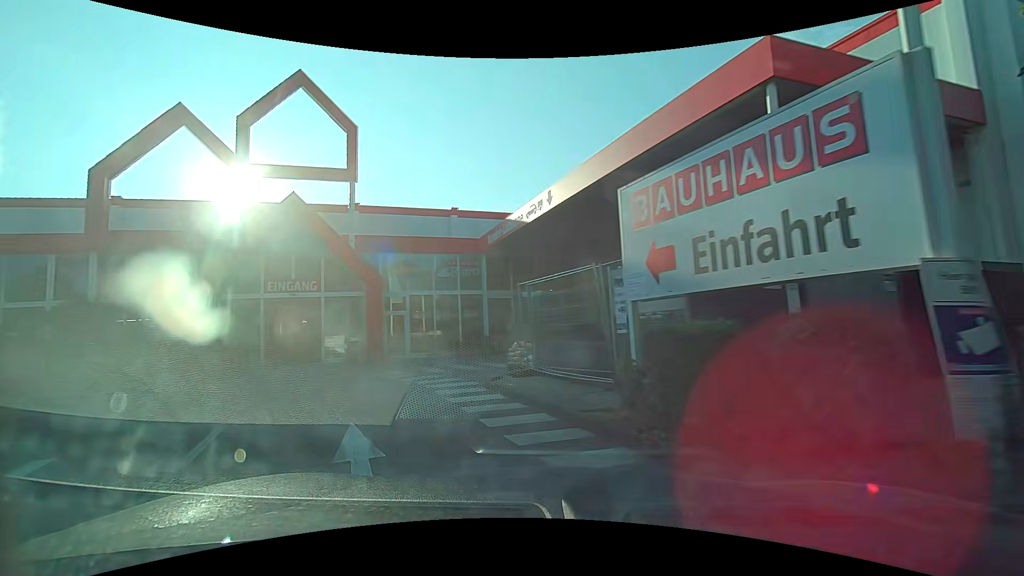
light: Day
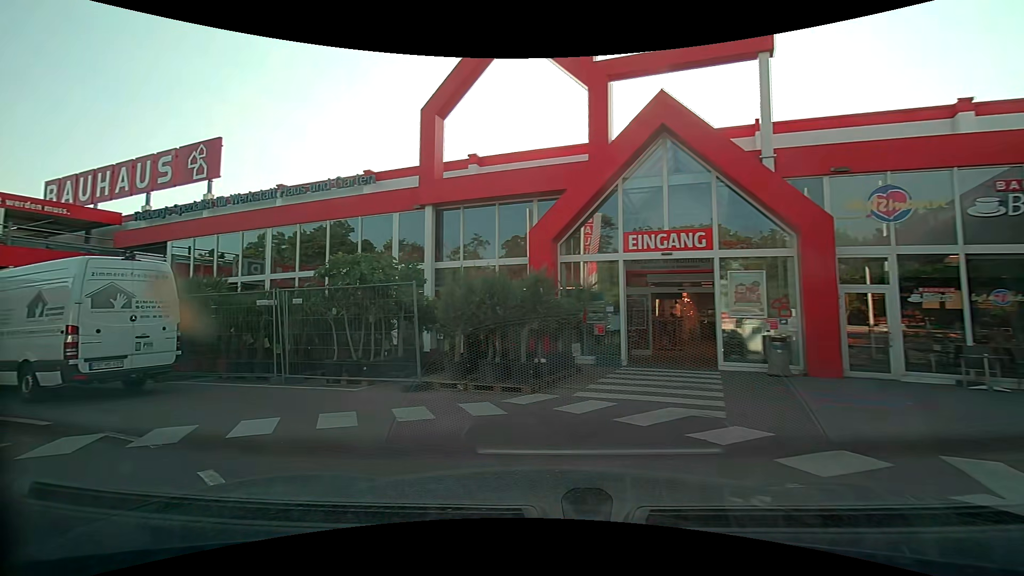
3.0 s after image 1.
(-3.7, +9.1) m; -47°
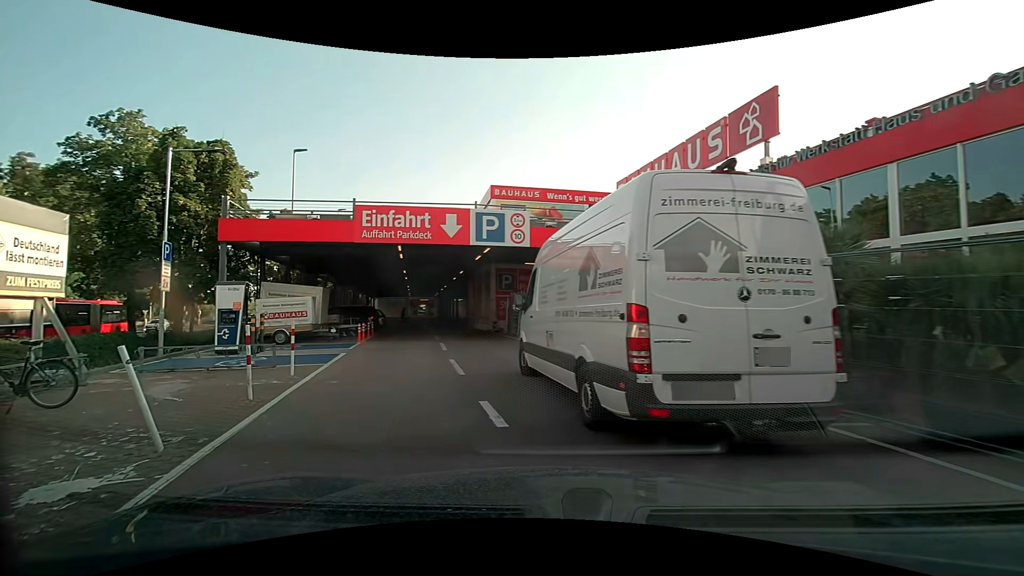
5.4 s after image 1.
(-3.5, +6.1) m; -57°
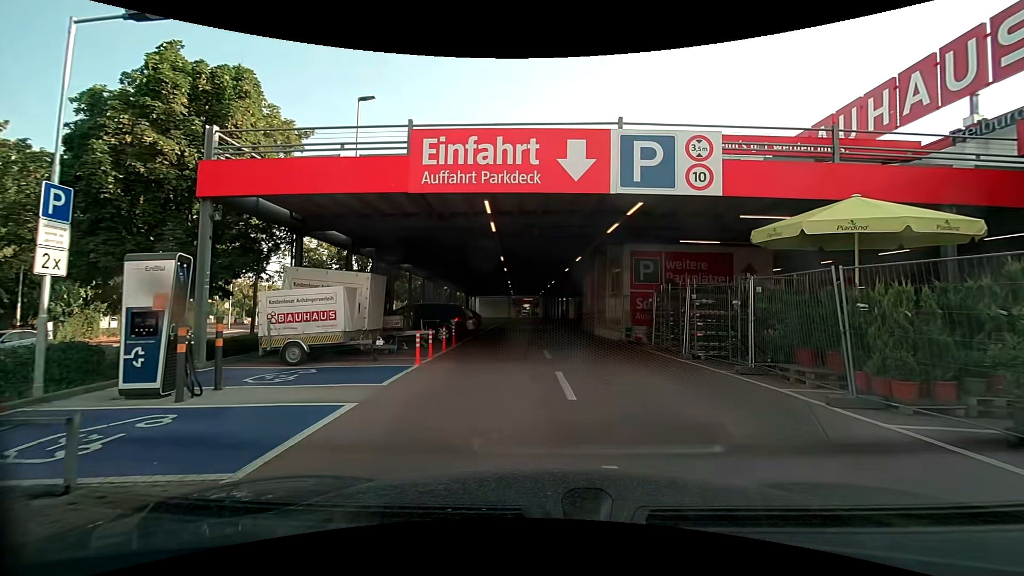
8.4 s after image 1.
(-1.5, +8.8) m; -8°
